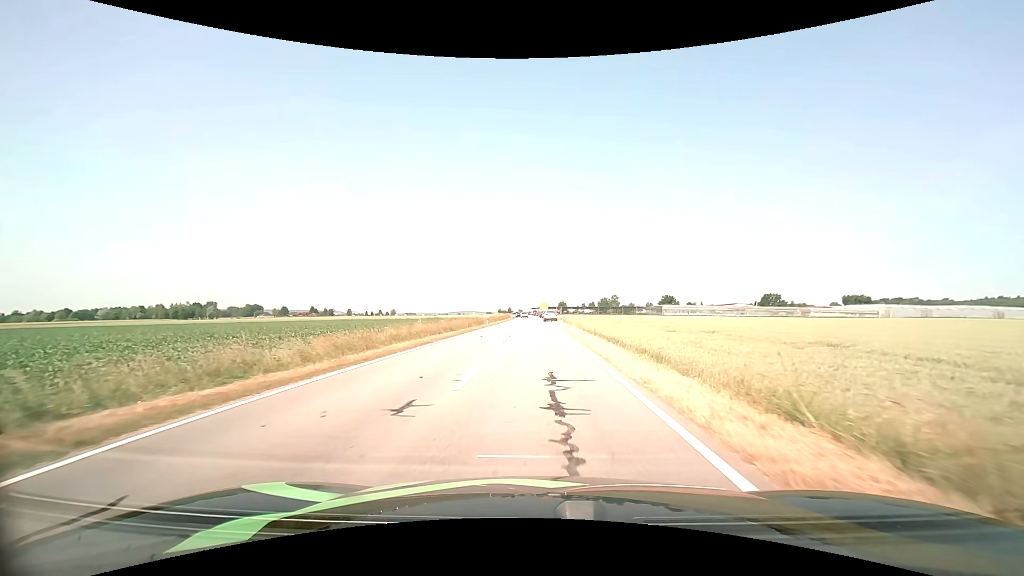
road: tertiary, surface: asphalt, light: Day
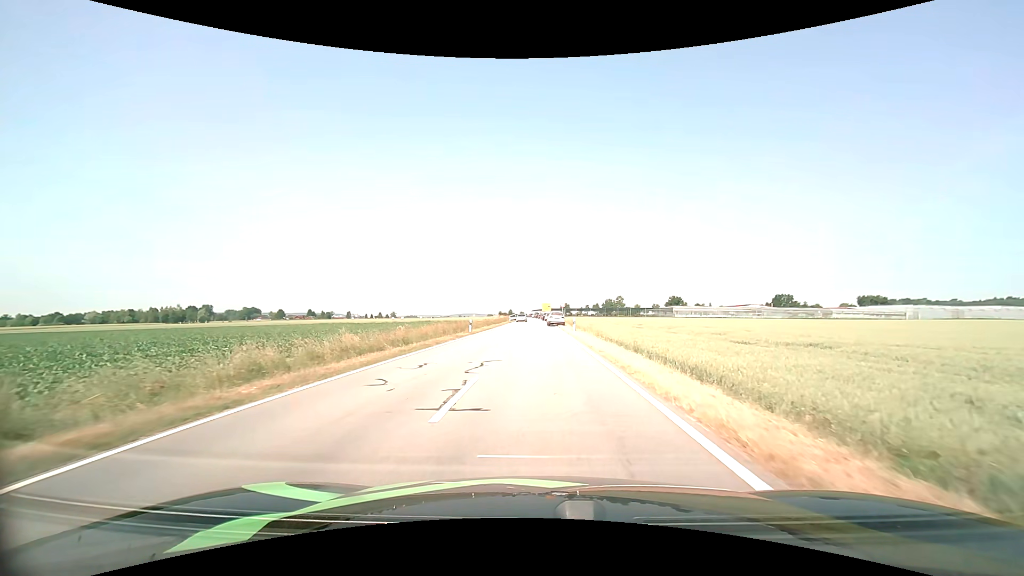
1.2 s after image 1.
(-0.1, +14.5) m; 0°
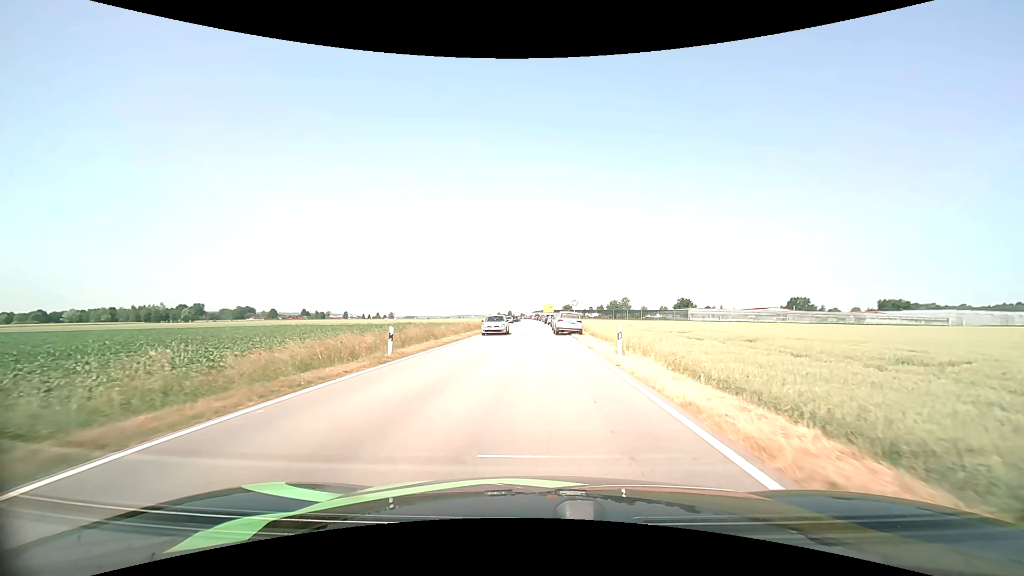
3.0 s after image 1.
(0.0, +20.5) m; 0°
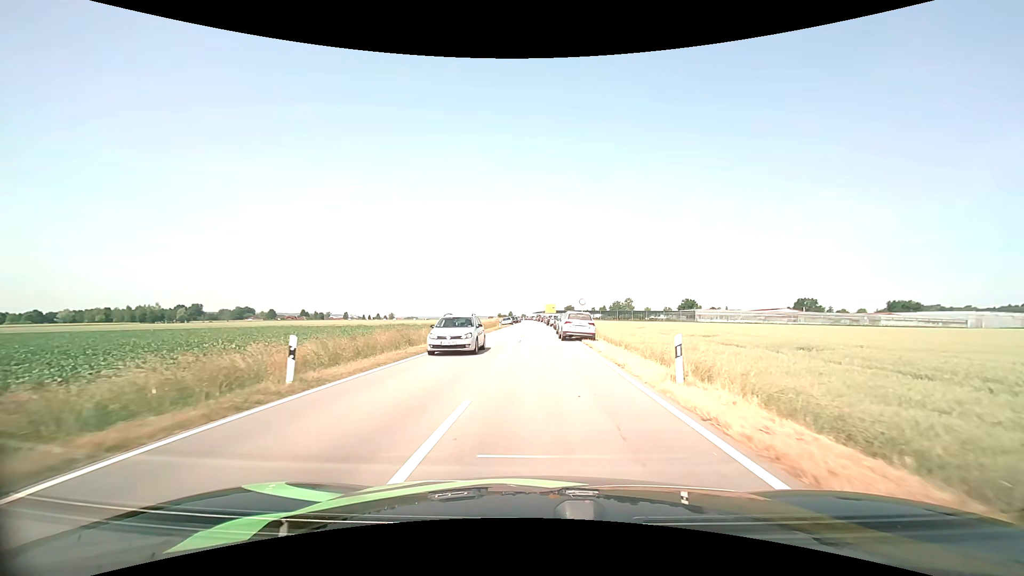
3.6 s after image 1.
(0.0, +7.0) m; 0°
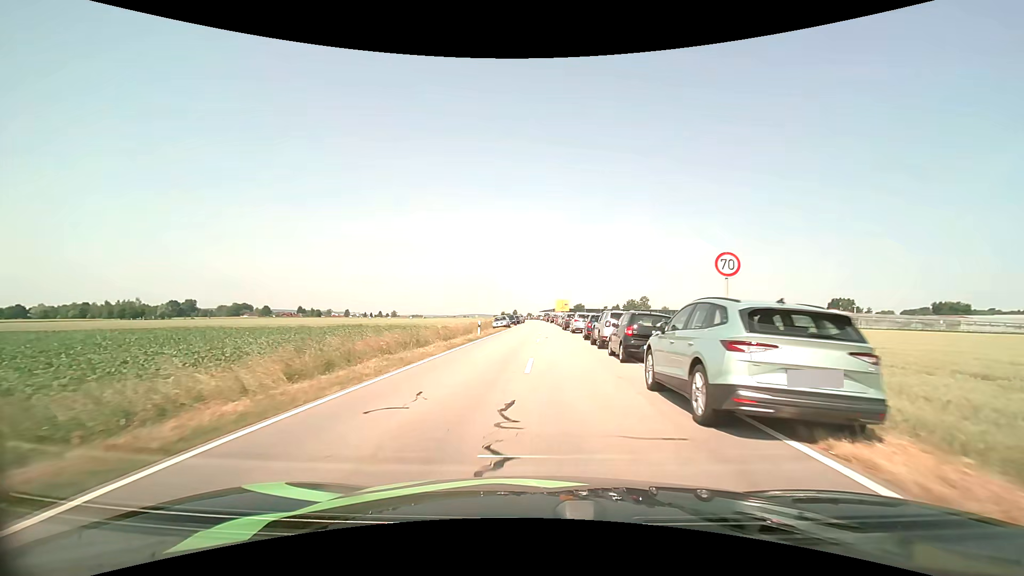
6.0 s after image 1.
(-0.5, +29.4) m; -1°
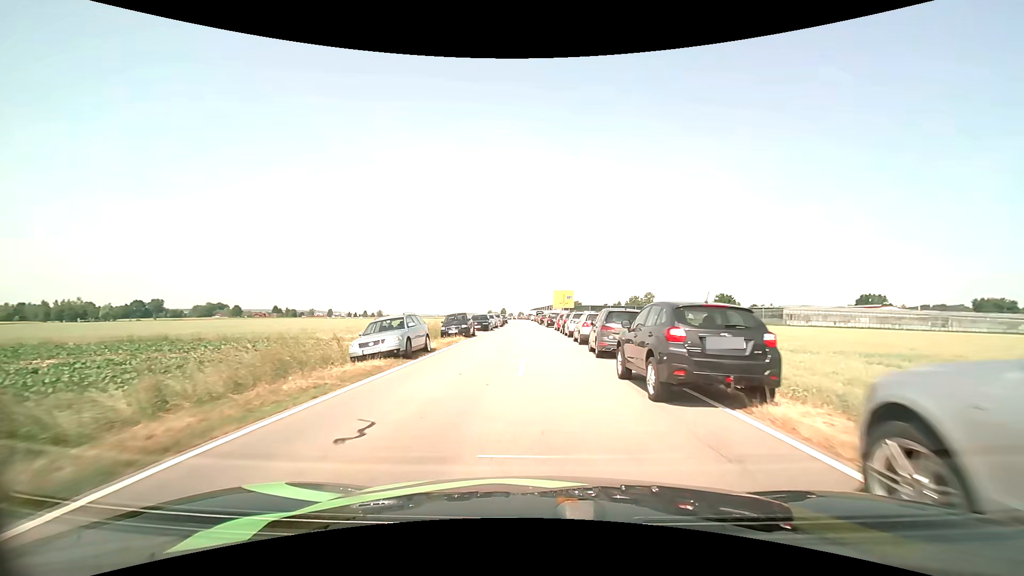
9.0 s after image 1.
(+0.7, +38.2) m; +1°
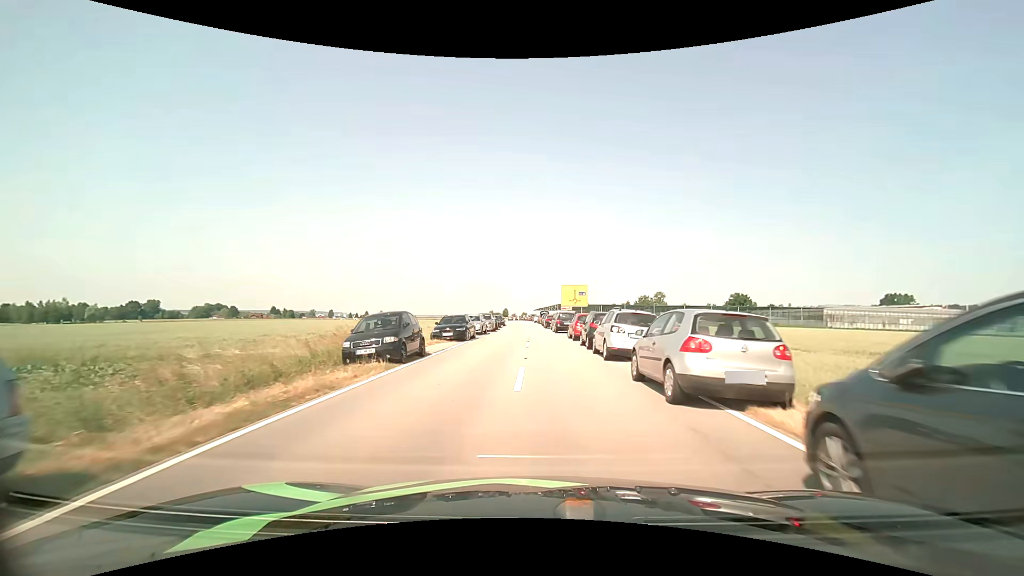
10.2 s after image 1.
(-0.1, +14.9) m; -1°
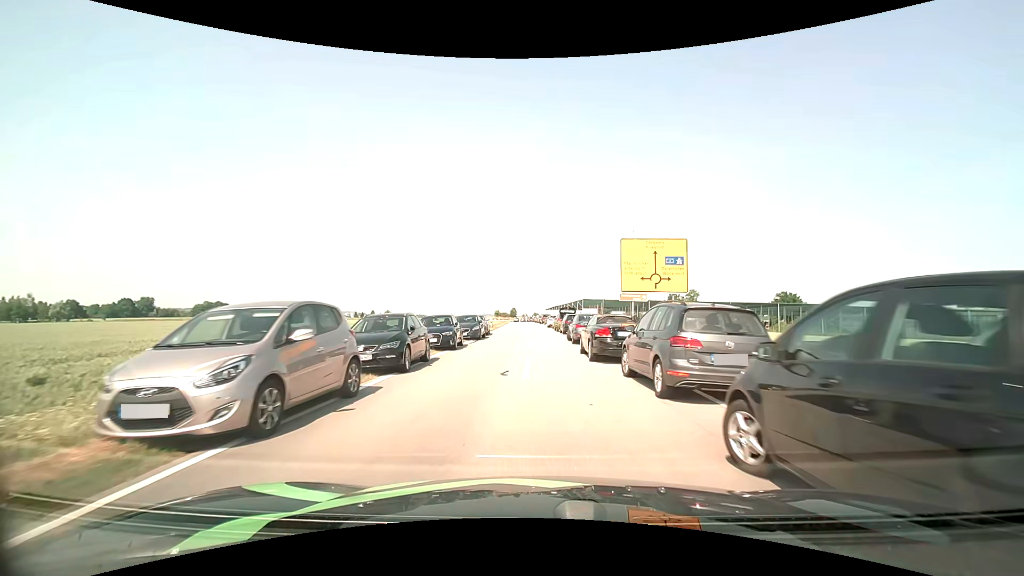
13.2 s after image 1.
(-0.3, +35.4) m; -1°
(0, +10) (0, +20) (0, +30) (0, +40) (0, +50) (-1, +60) (-1, +70) (-1, +80) (-1, +90) (-2, +100) m
